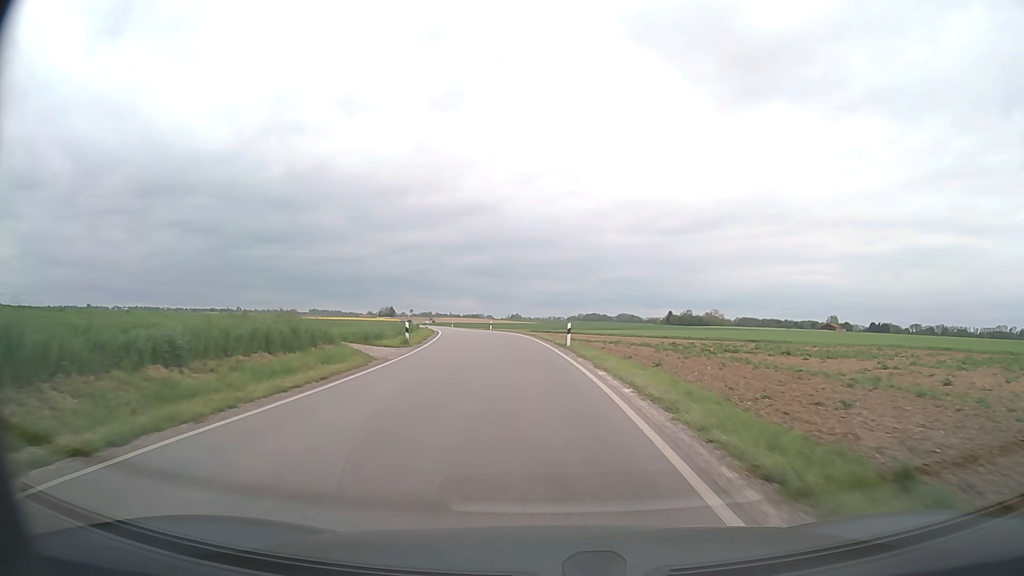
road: secondary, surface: asphalt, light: Day
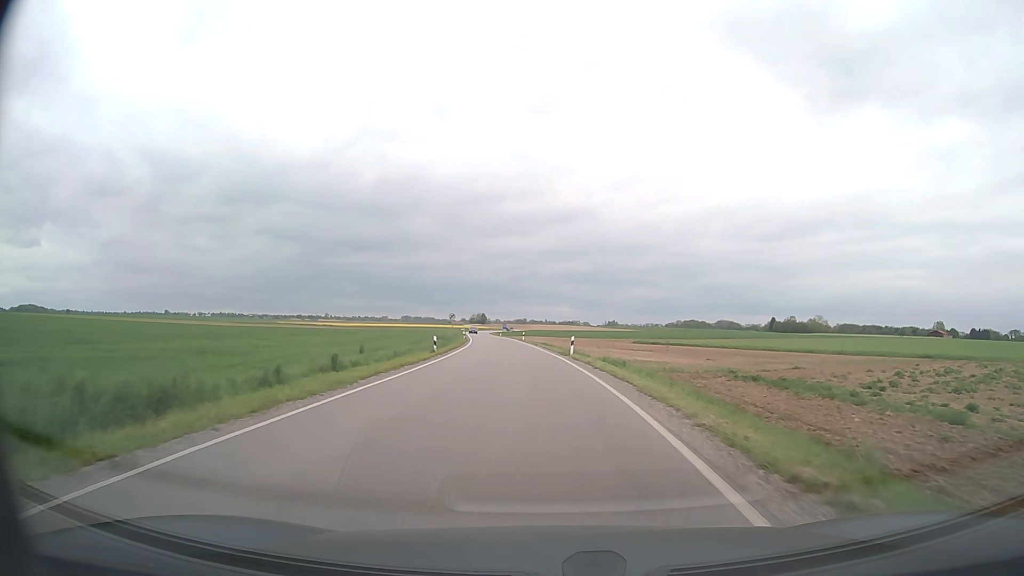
(-2.1, +37.9) m; -8°
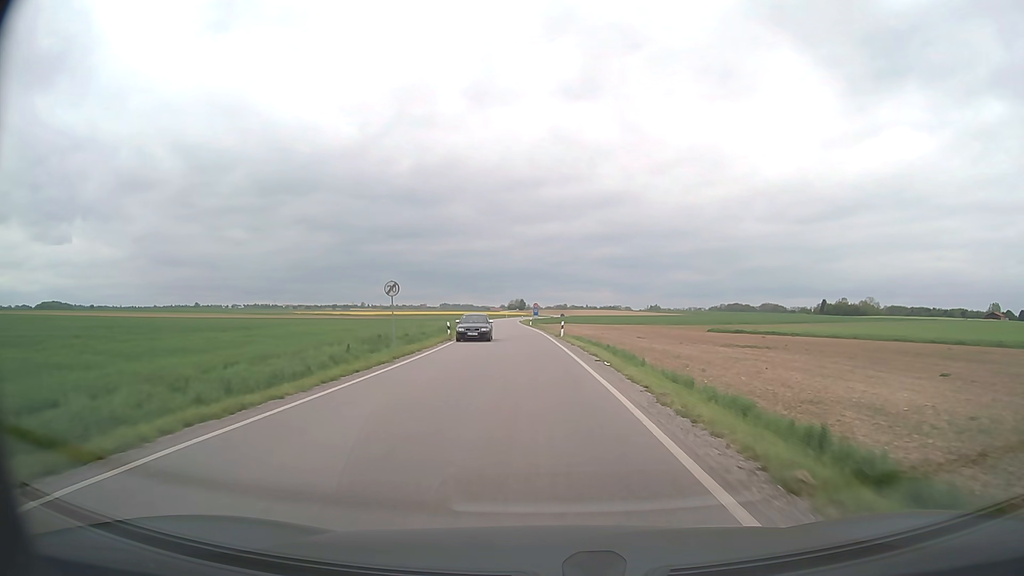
(-1.1, +37.1) m; -3°
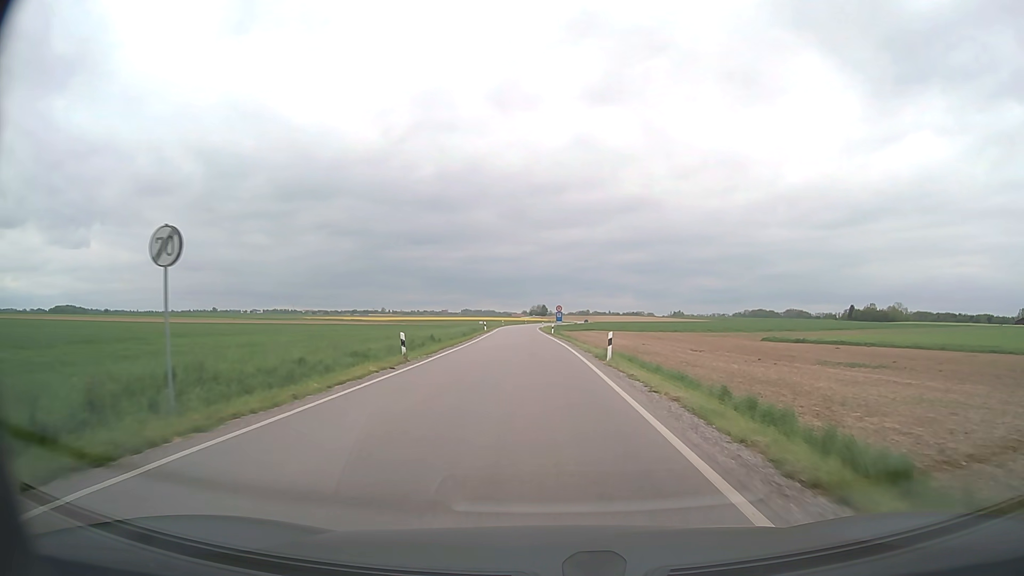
(-0.4, +18.3) m; -2°
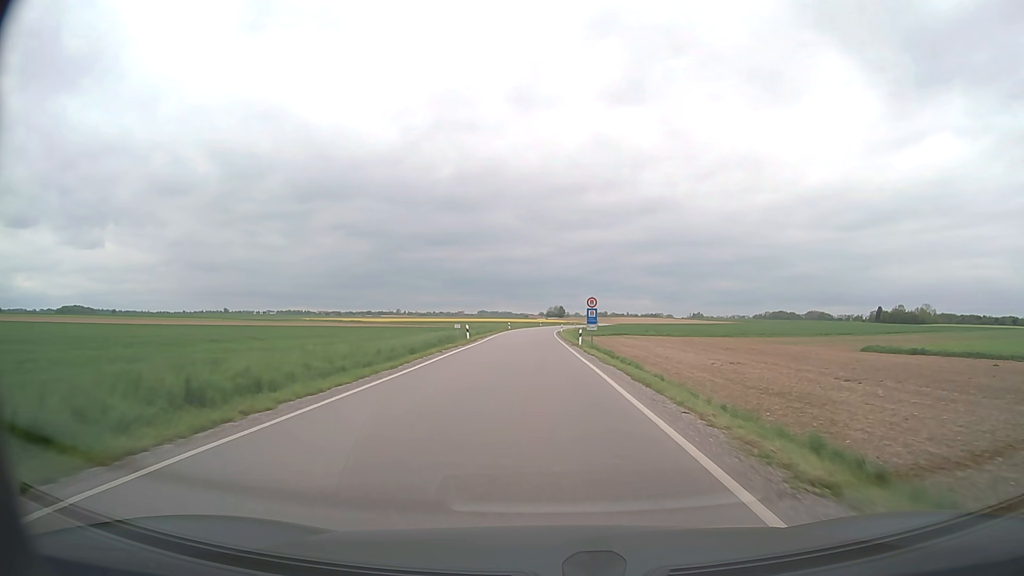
(-0.3, +27.8) m; -1°
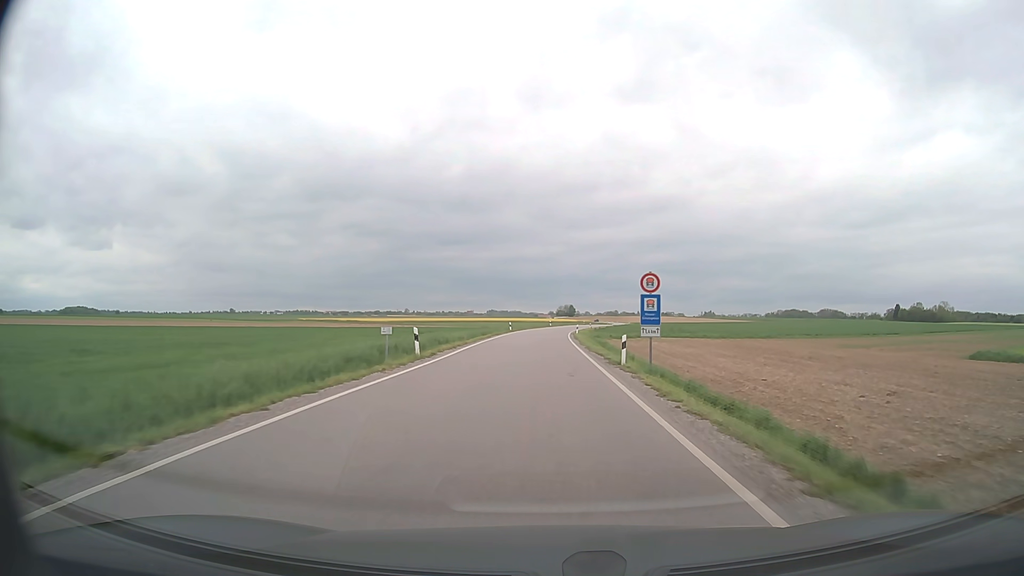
(-0.2, +19.0) m; -1°
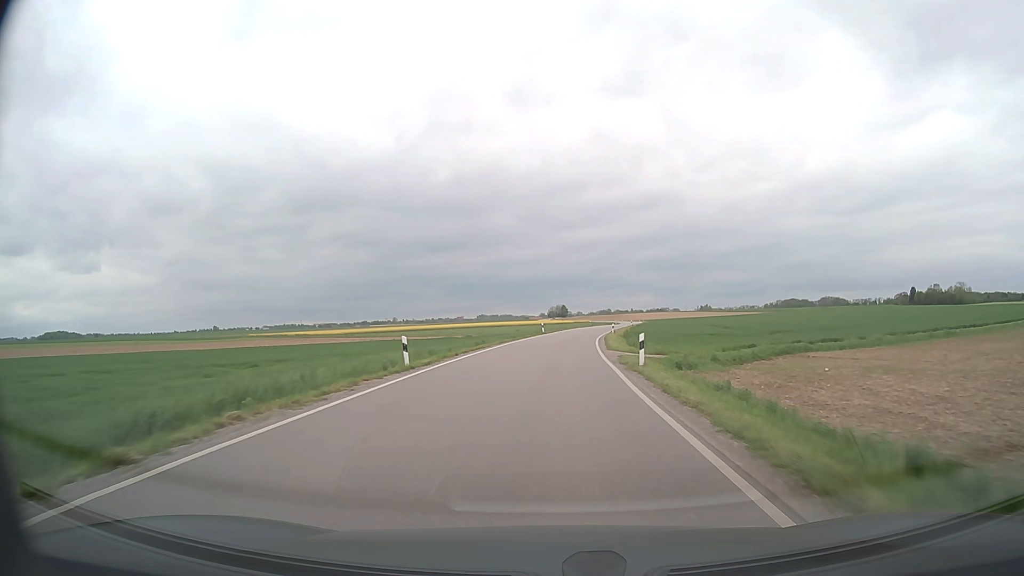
(+0.1, +49.7) m; +1°
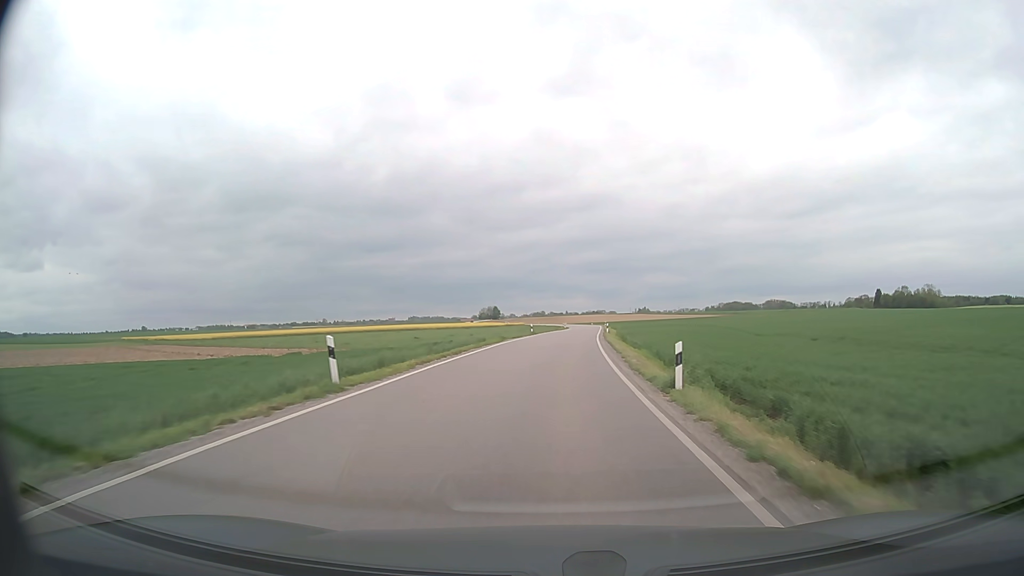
(+2.4, +52.8) m; +6°
(0, +10) (0, +20) (+1, +30) (+1, +40) (+2, +50) (+3, +60) (+4, +70) (+5, +80) (+6, +90) (+6, +100) m
